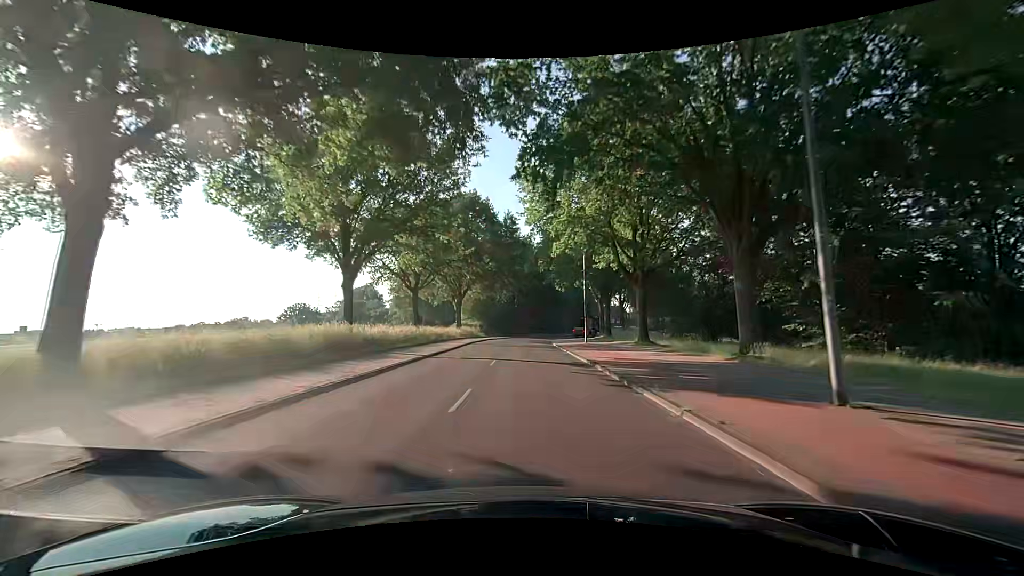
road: secondary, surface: asphalt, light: Day
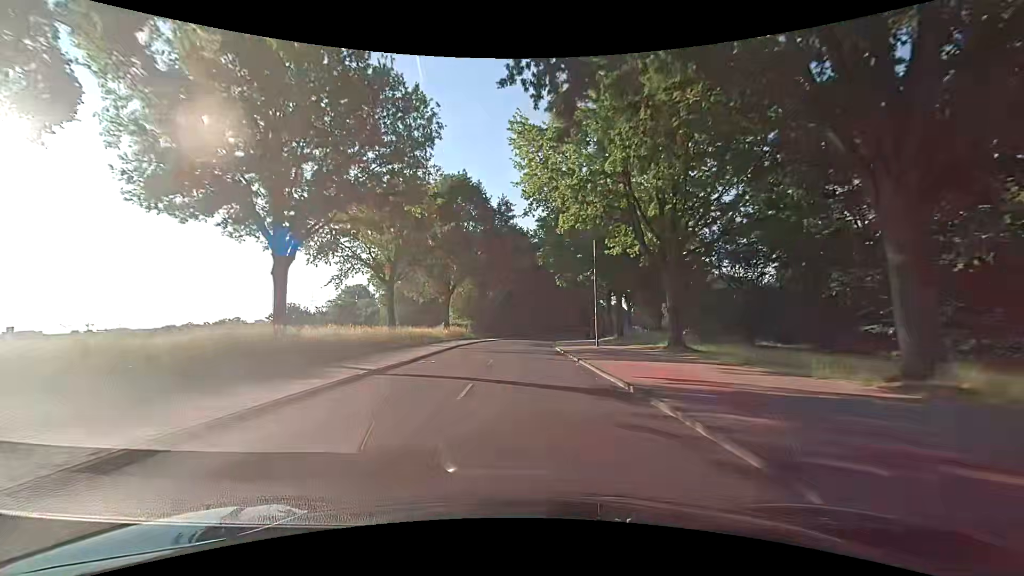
(+0.1, +7.8) m; +2°
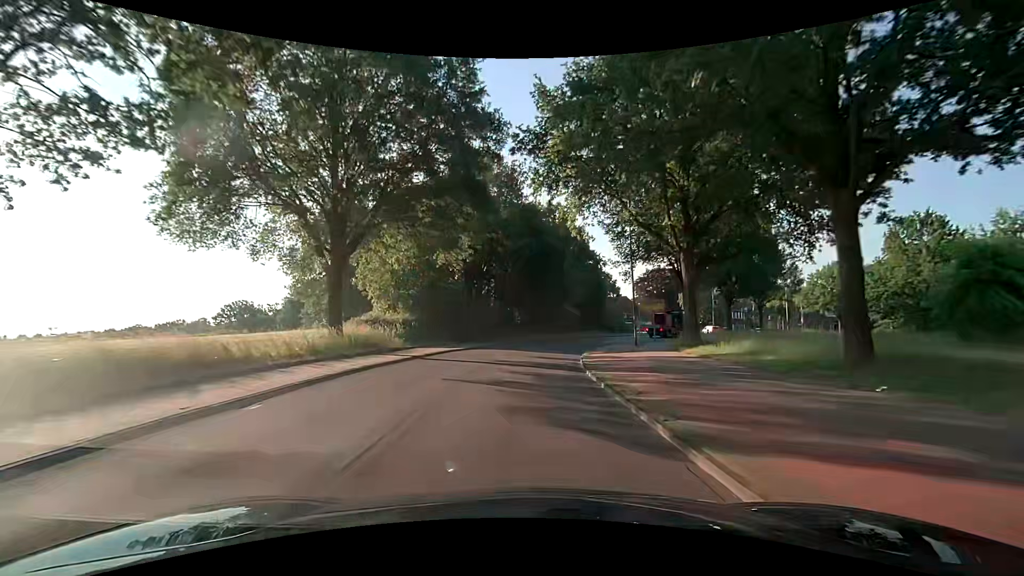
(-0.1, +31.3) m; 0°
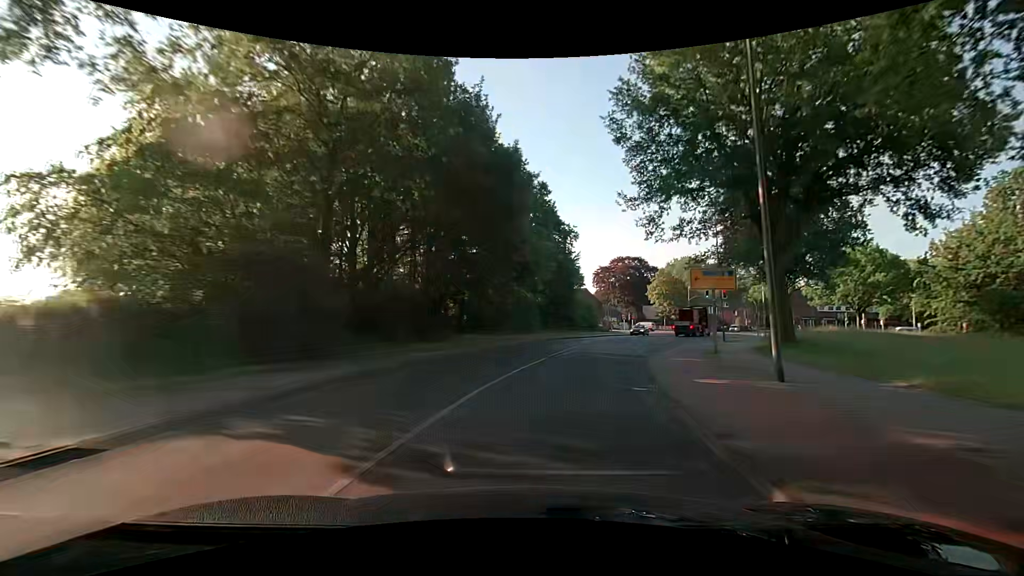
(+0.7, +23.4) m; +5°
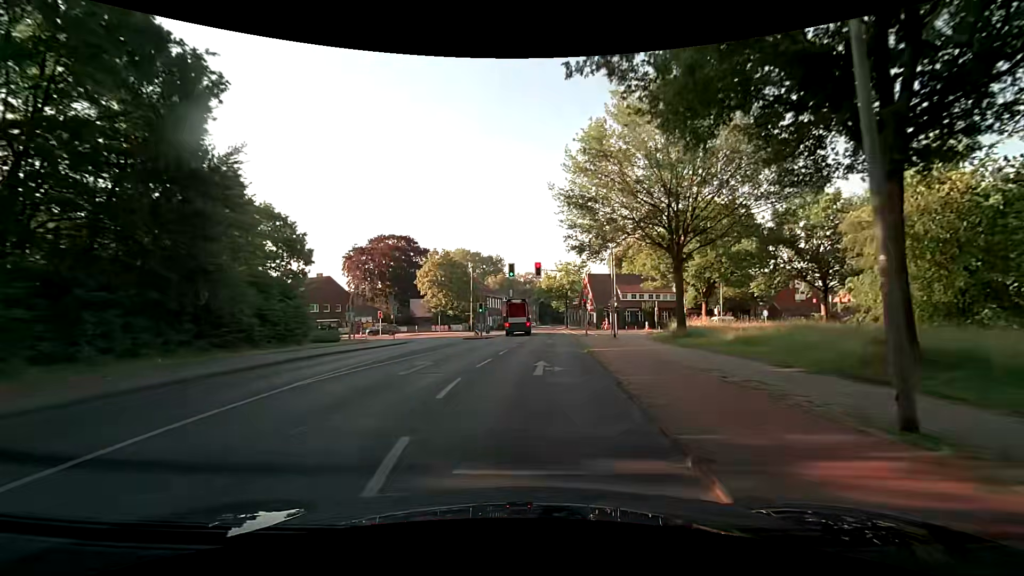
(+8.6, +34.8) m; +26°
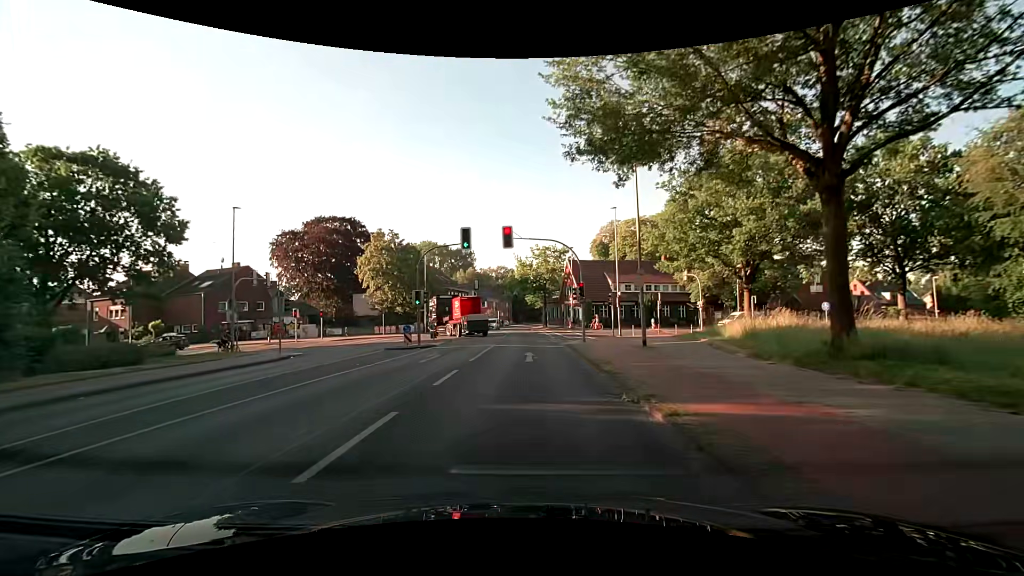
(+0.7, +16.4) m; +3°
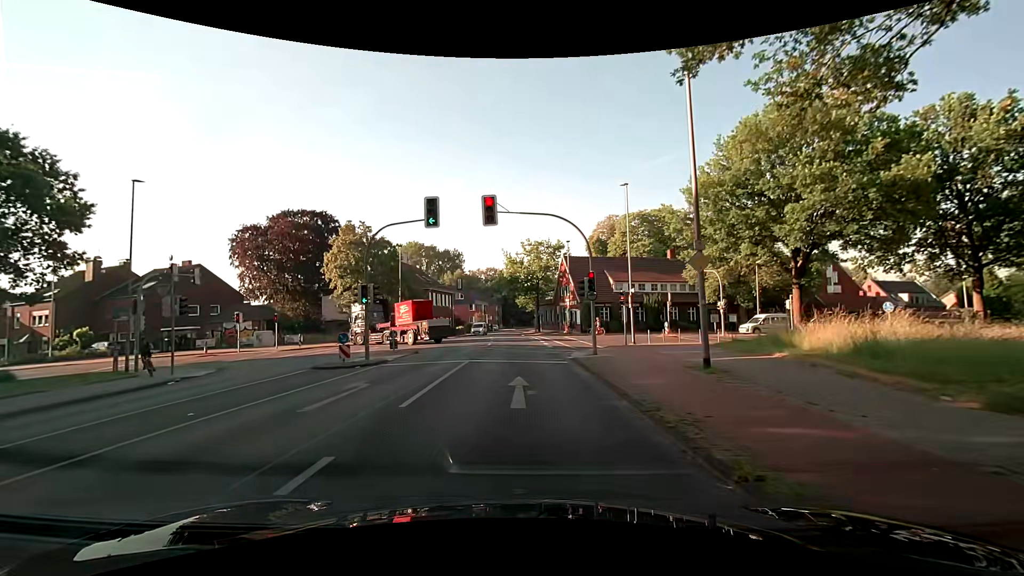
(+0.1, +7.9) m; +2°
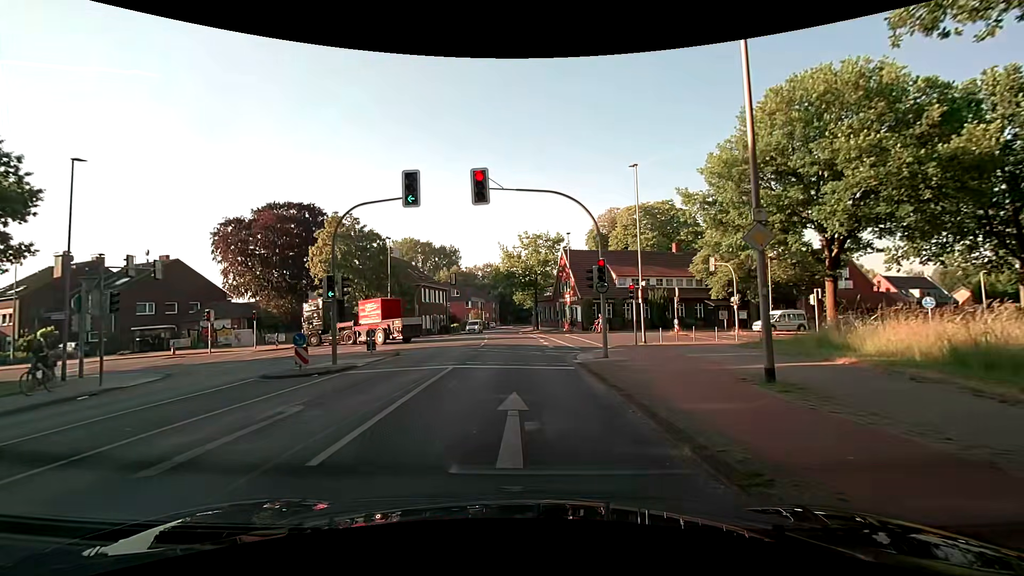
(0.0, +3.3) m; +1°
(0, +10) (0, +20) (-1, +30) (-2, +40) (-2, +50) (-3, +60) (-4, +70) (-4, +80) (-4, +90) (-3, +100) m
